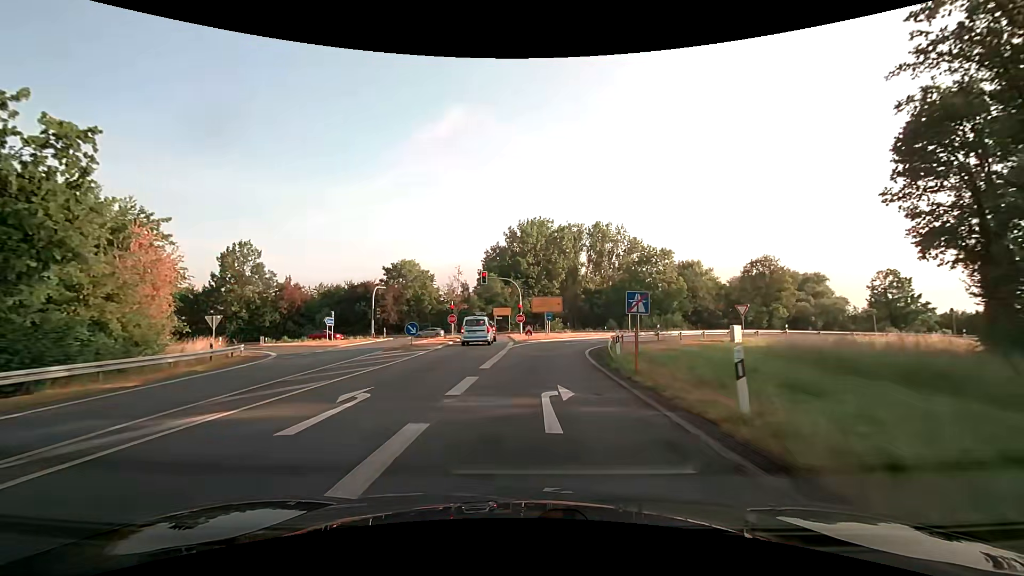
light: Day
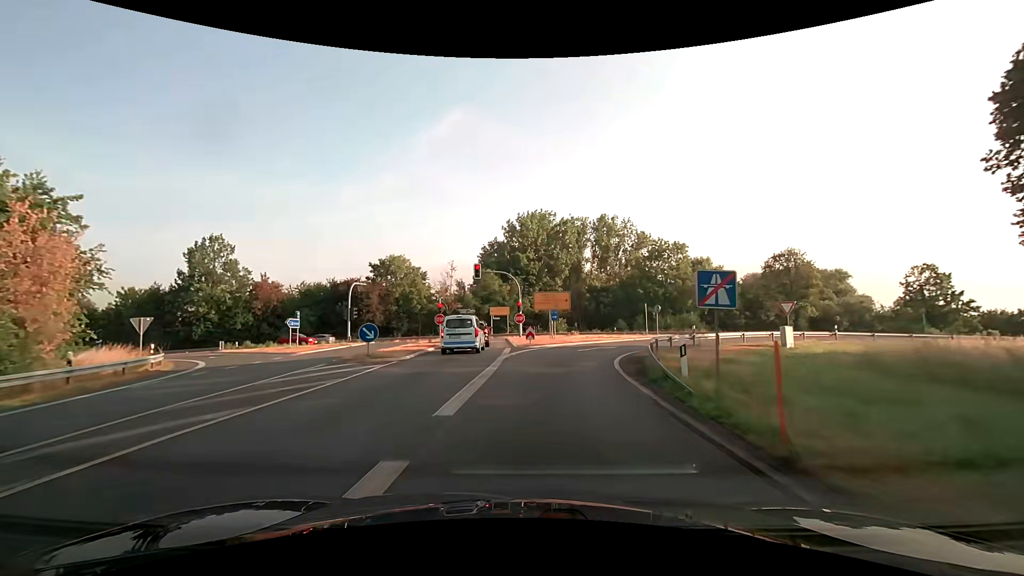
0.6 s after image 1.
(0.0, +7.6) m; 0°
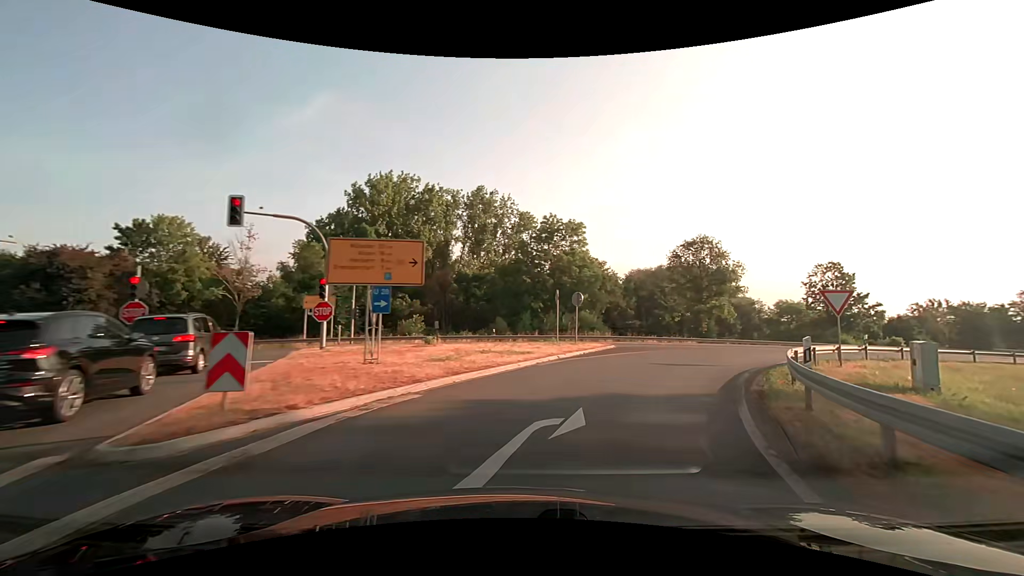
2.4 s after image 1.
(+1.9, +21.7) m; +13°
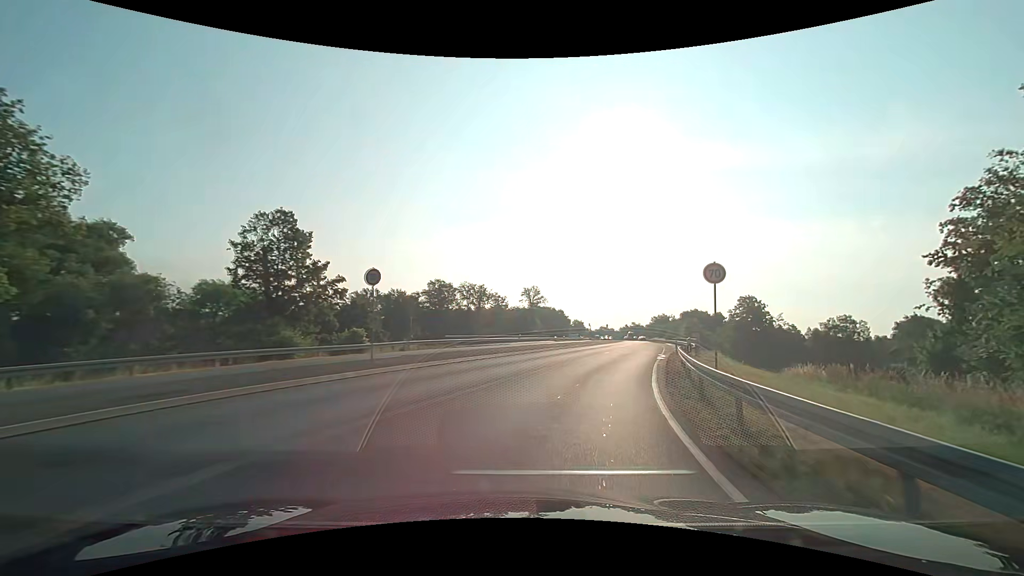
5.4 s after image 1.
(+17.9, +30.5) m; +58°
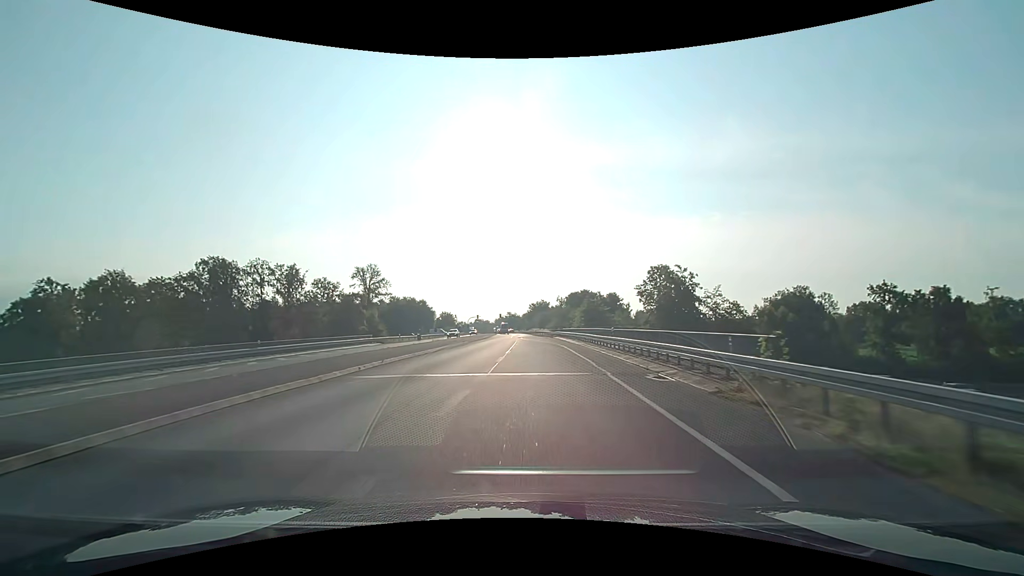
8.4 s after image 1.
(+10.6, +42.0) m; +16°
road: primary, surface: asphalt
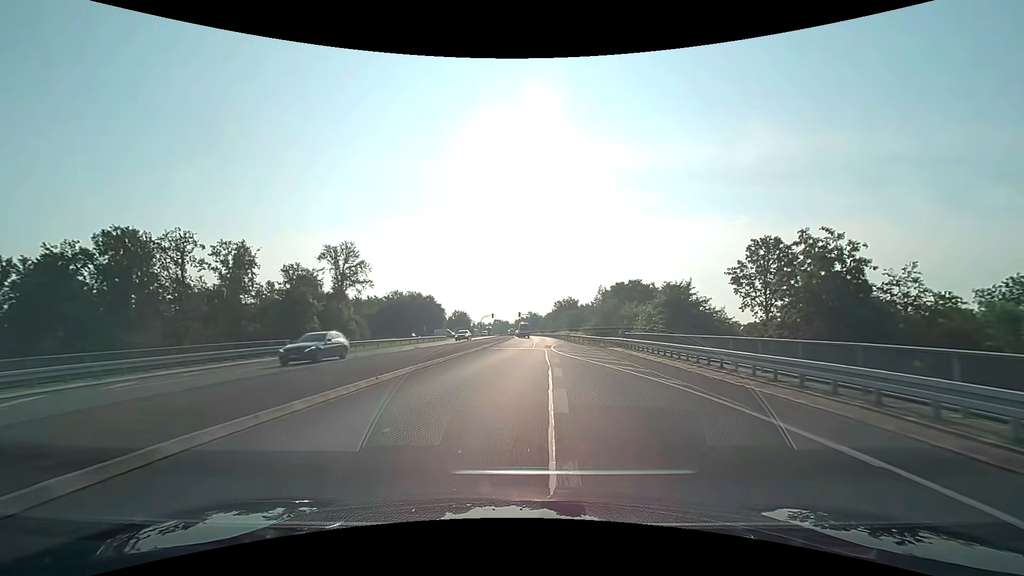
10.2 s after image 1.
(-0.8, +29.7) m; -3°
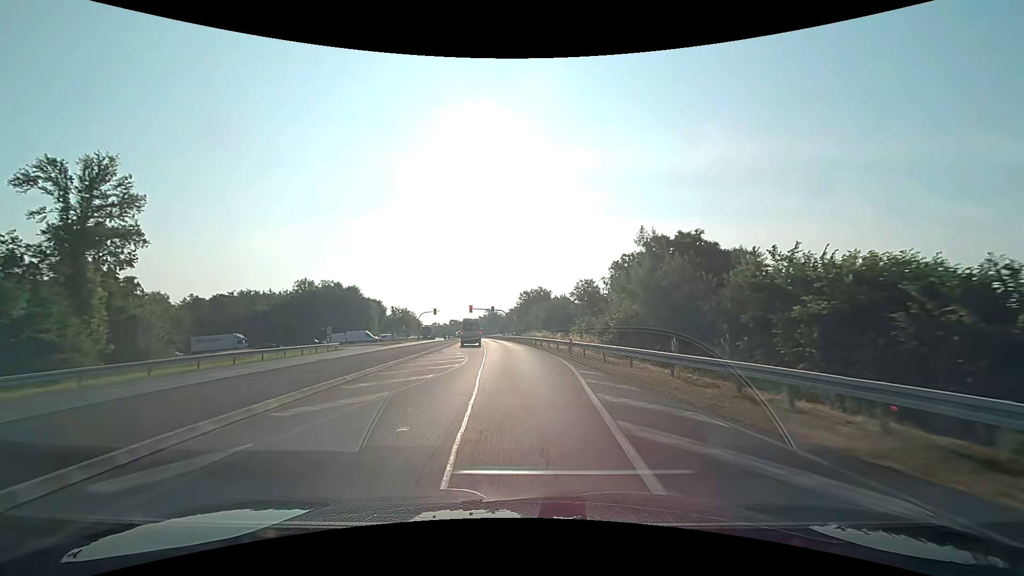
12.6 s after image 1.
(+1.2, +41.5) m; +5°
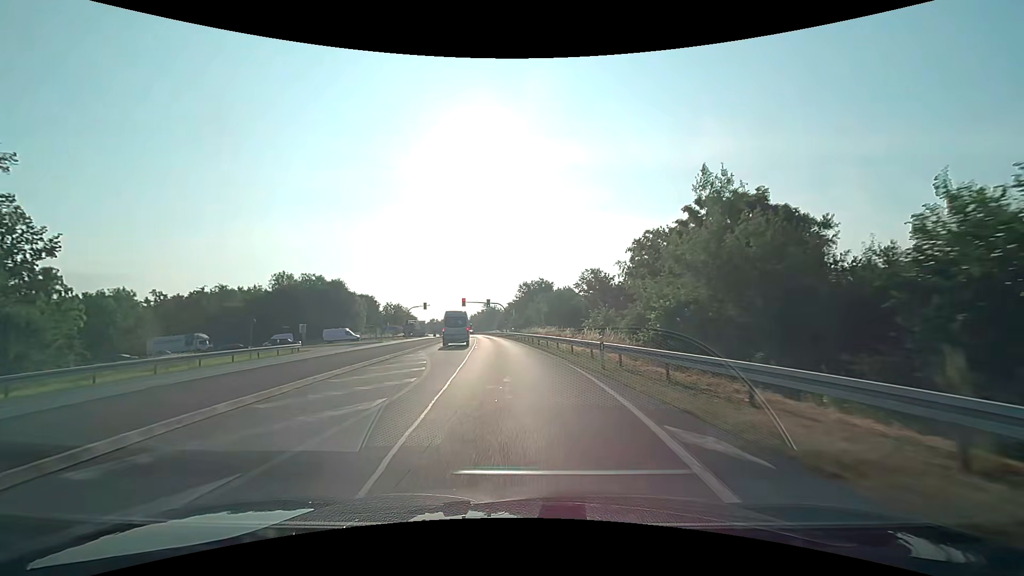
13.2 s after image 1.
(0.0, +10.9) m; 0°
(0, +10) (0, +20) (-1, +30) (-1, +40) (-2, +50) (-3, +60) (-4, +70) (-5, +80) (-7, +90) (-8, +100) m
